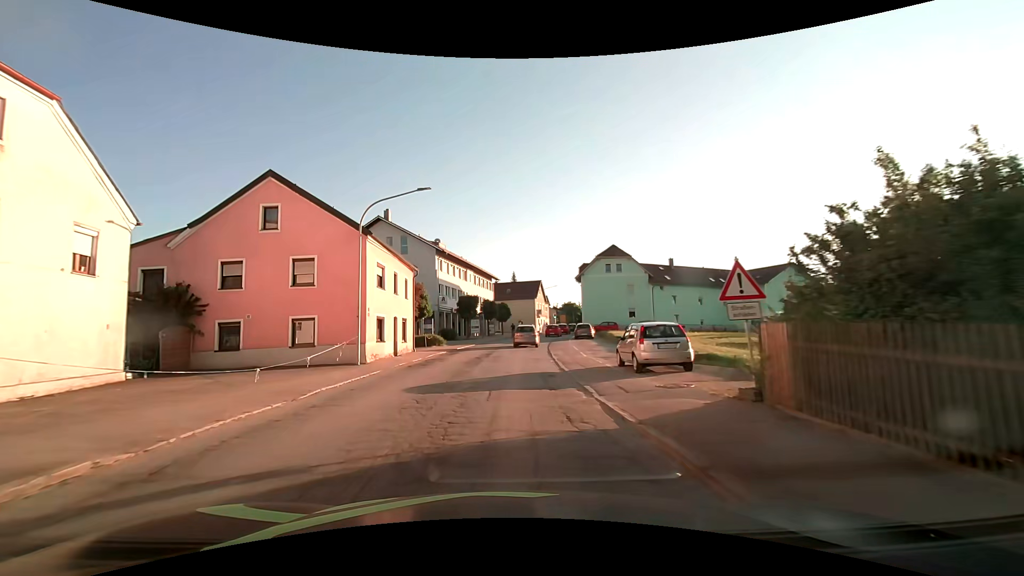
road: secondary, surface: asphalt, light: Day
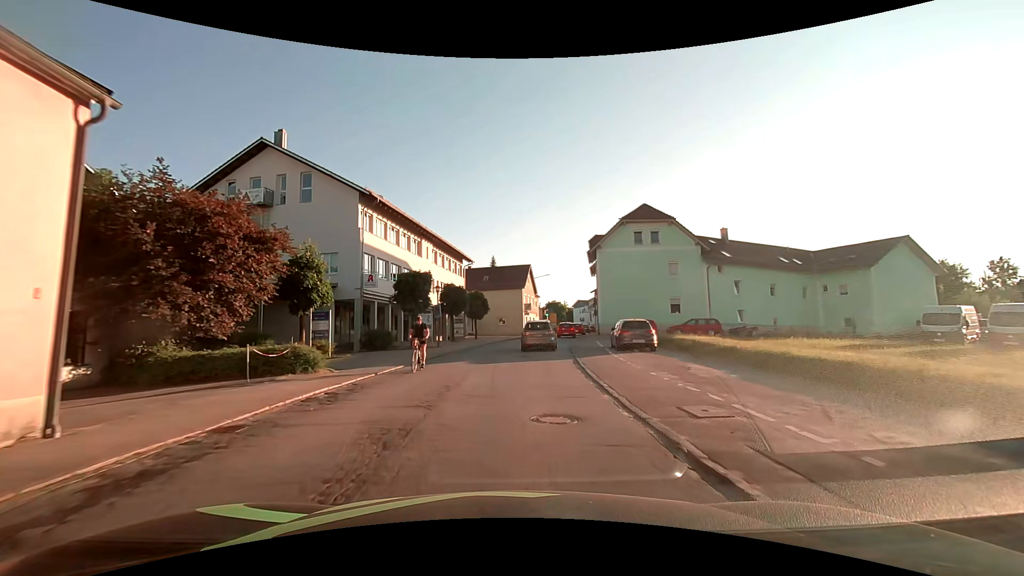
(+0.4, +24.0) m; +3°
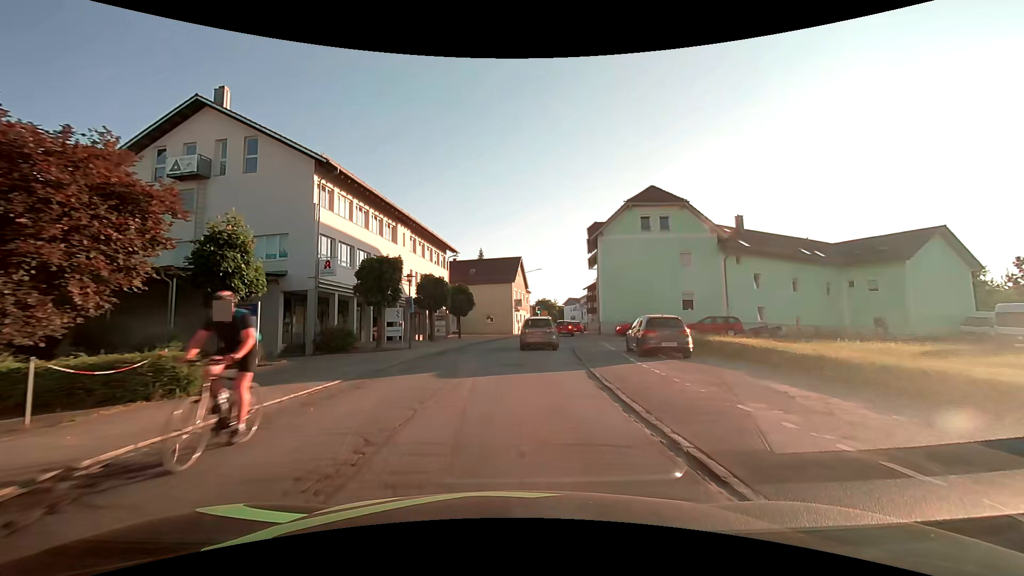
(+0.1, +5.7) m; +2°
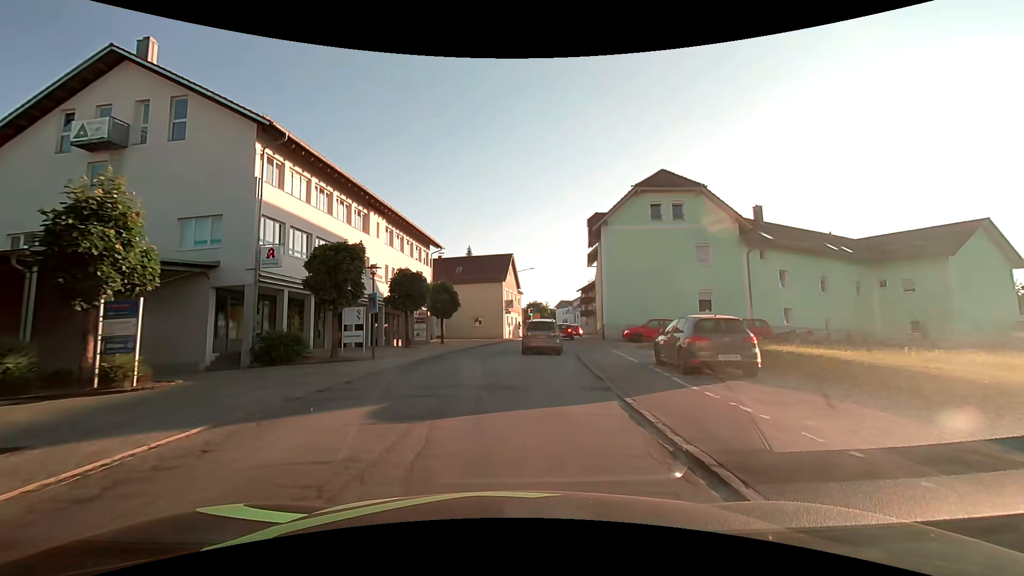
(0.0, +5.1) m; +1°
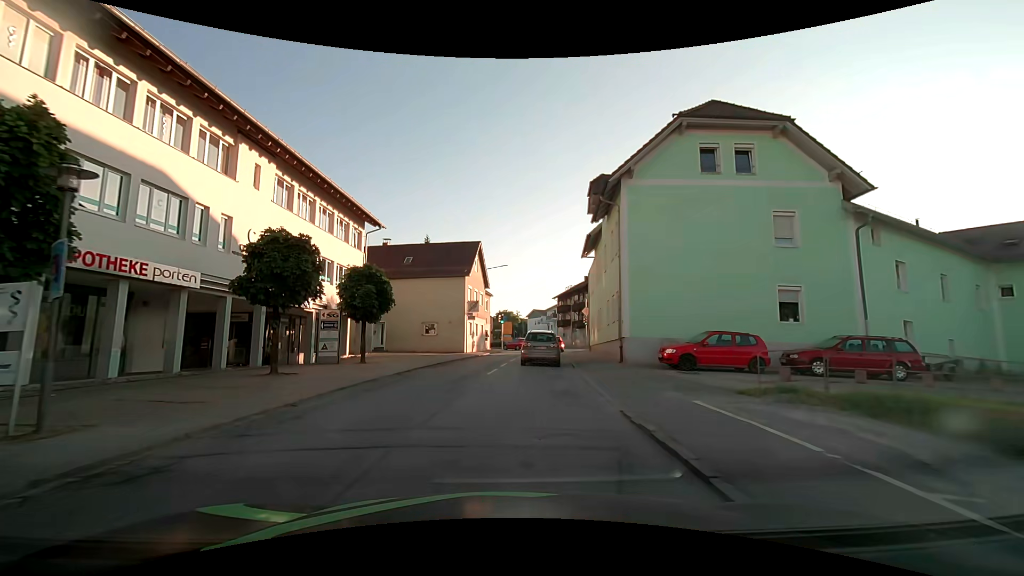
(+0.4, +13.2) m; +4°
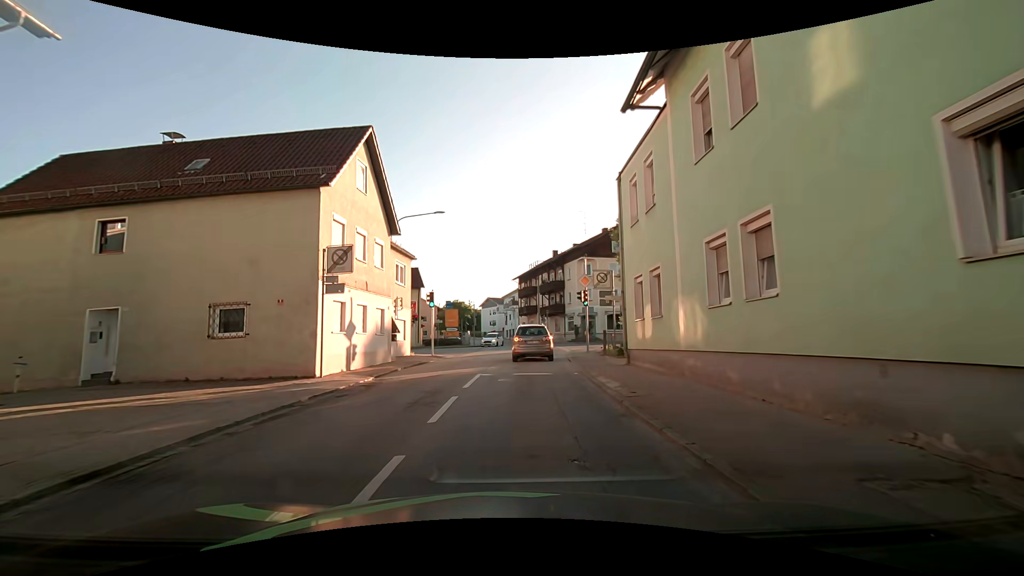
(+0.9, +23.1) m; +5°
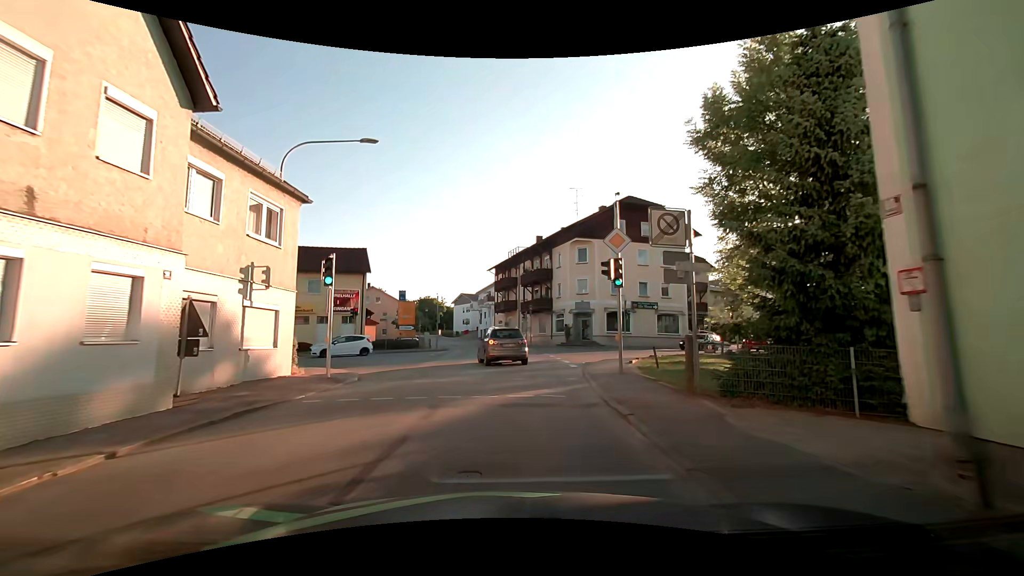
(+0.4, +12.6) m; +3°
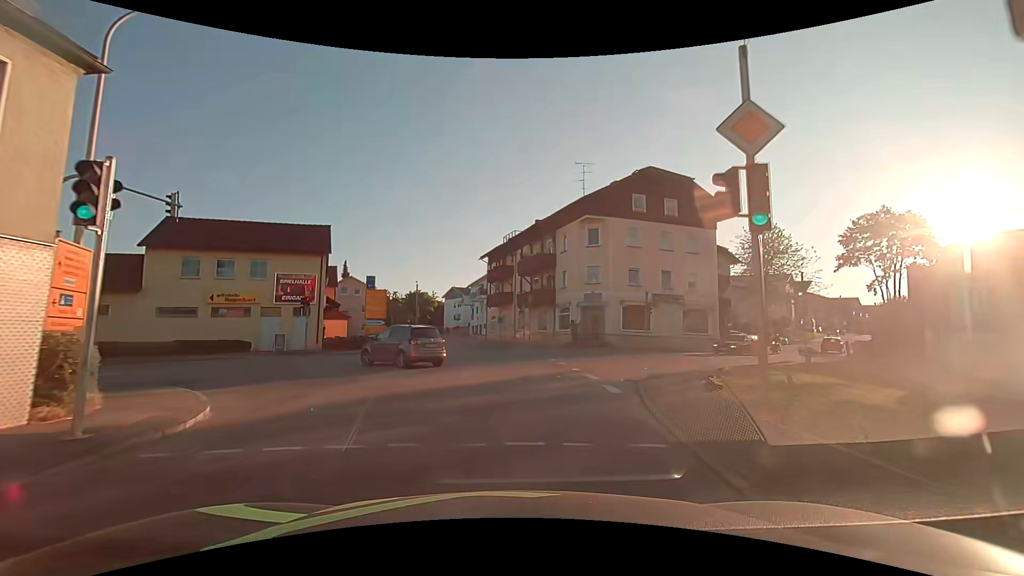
(0.0, +8.2) m; +1°
